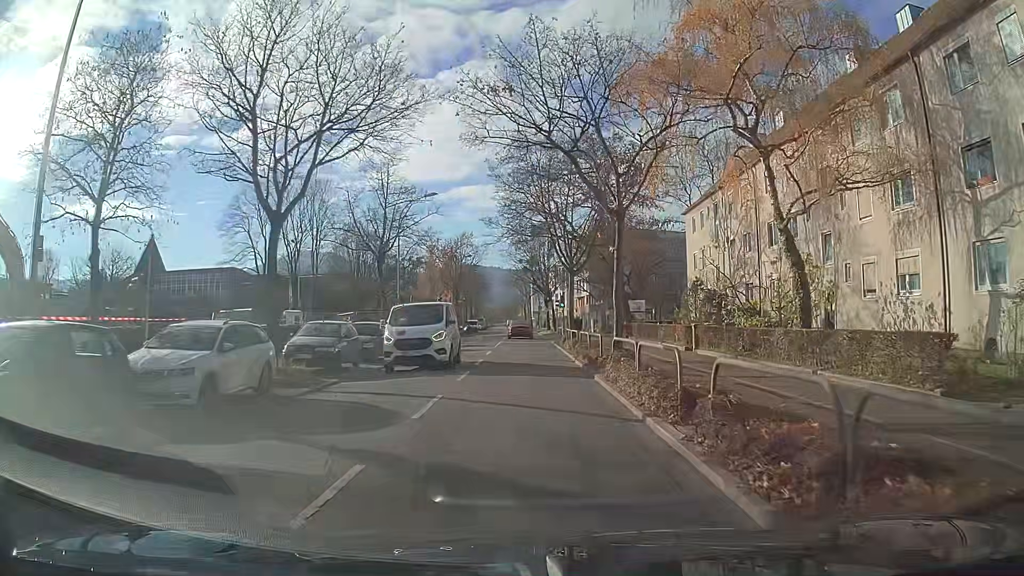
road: tertiary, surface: asphalt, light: Day
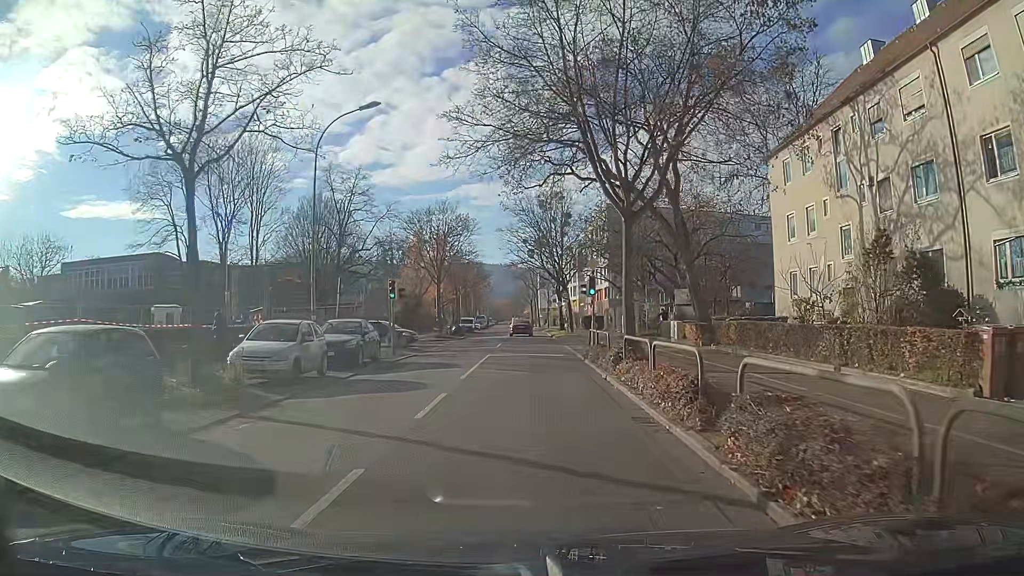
(-0.1, +18.2) m; 0°
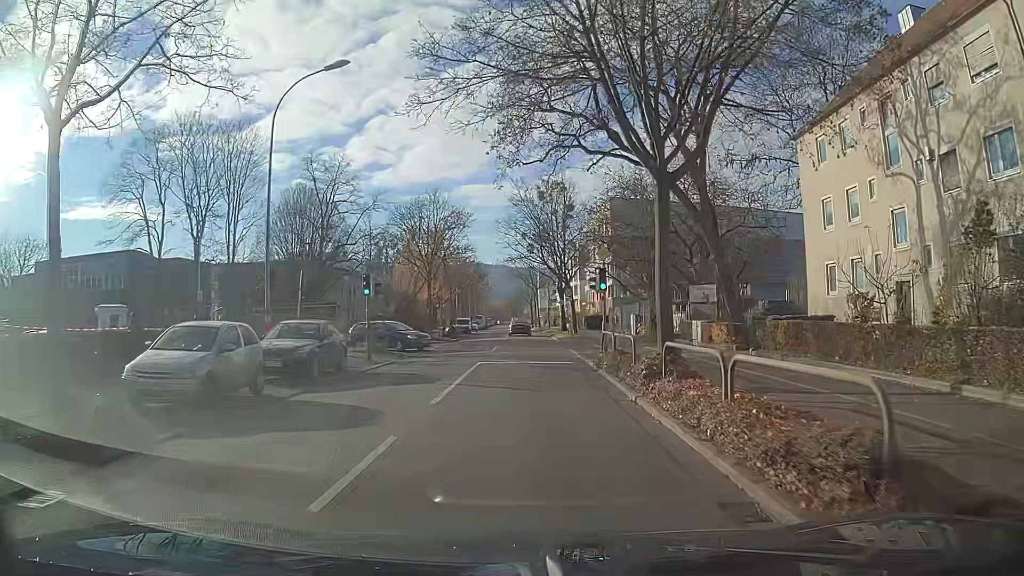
(0.0, +4.5) m; 0°
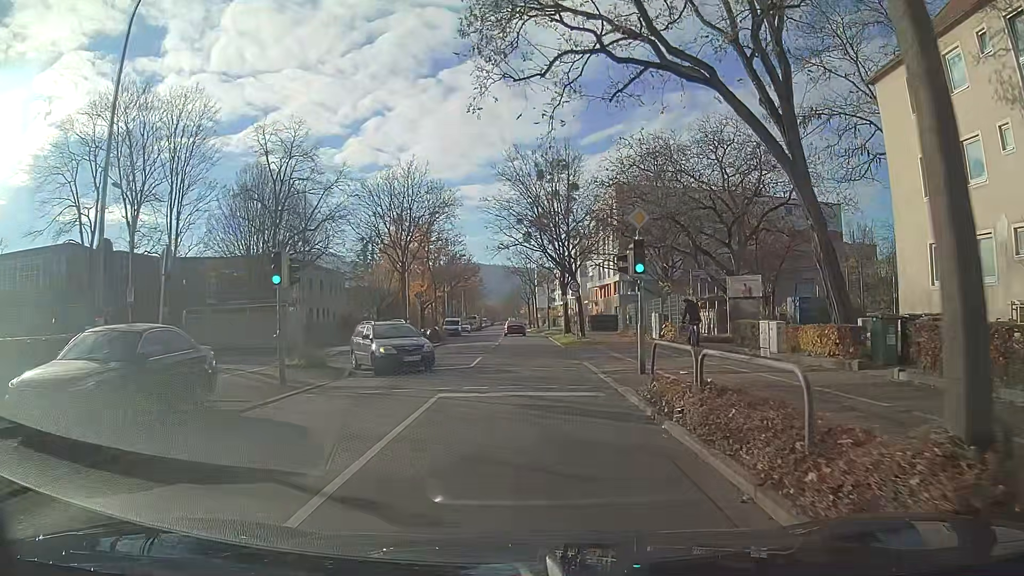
(0.0, +8.7) m; 0°
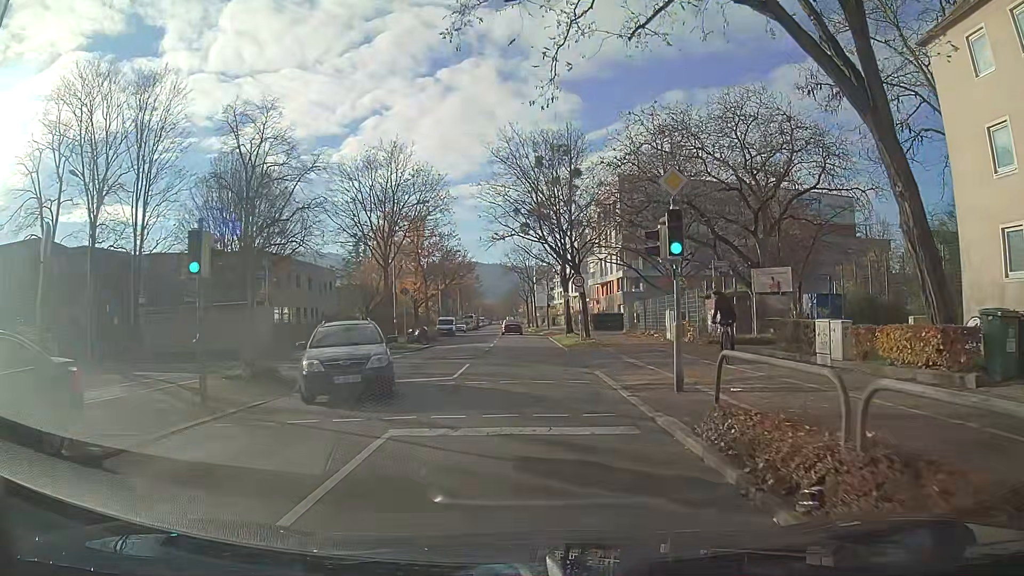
(0.0, +4.1) m; 0°
